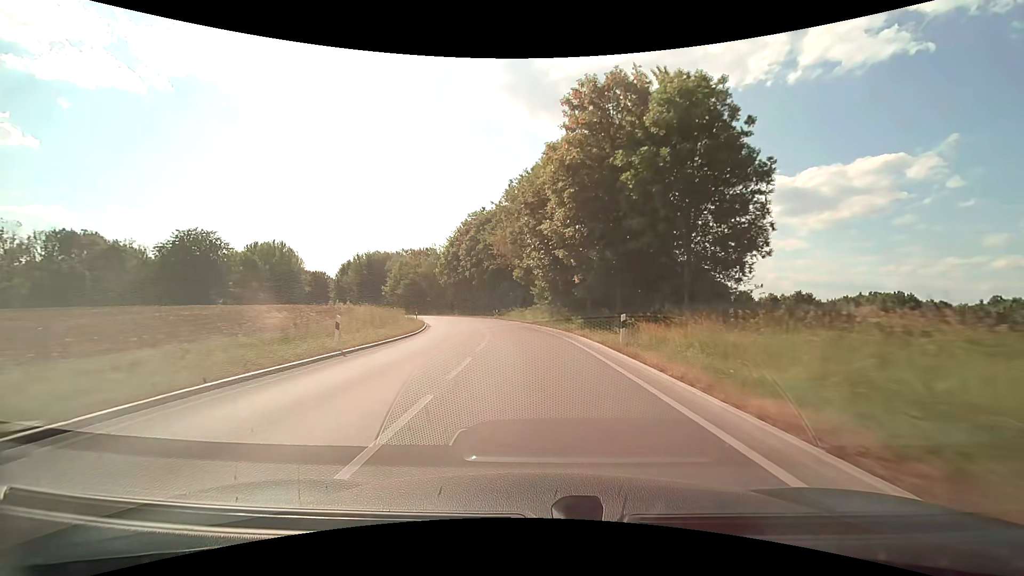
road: secondary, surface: asphalt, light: Day
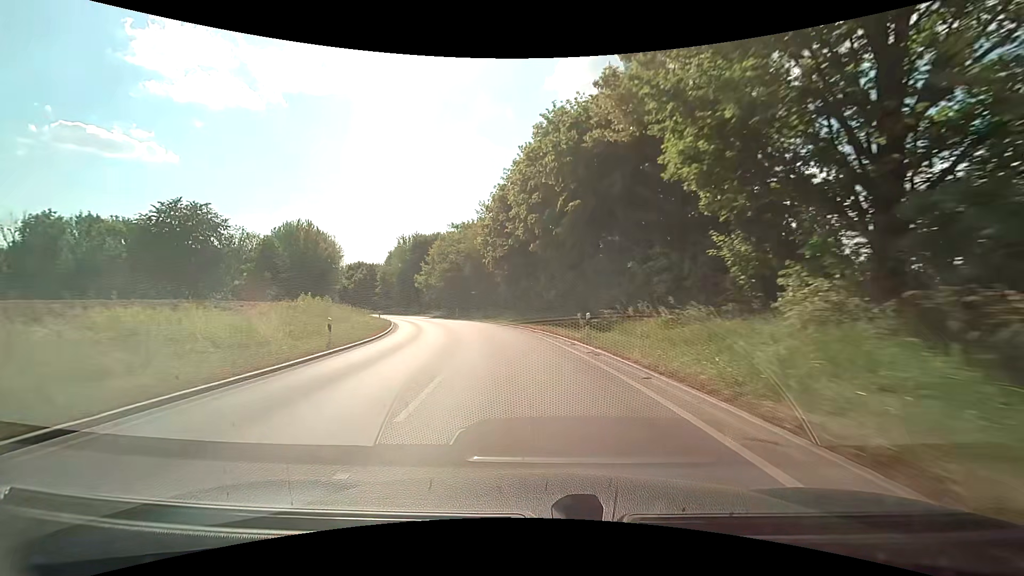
(-2.7, +39.6) m; -10°
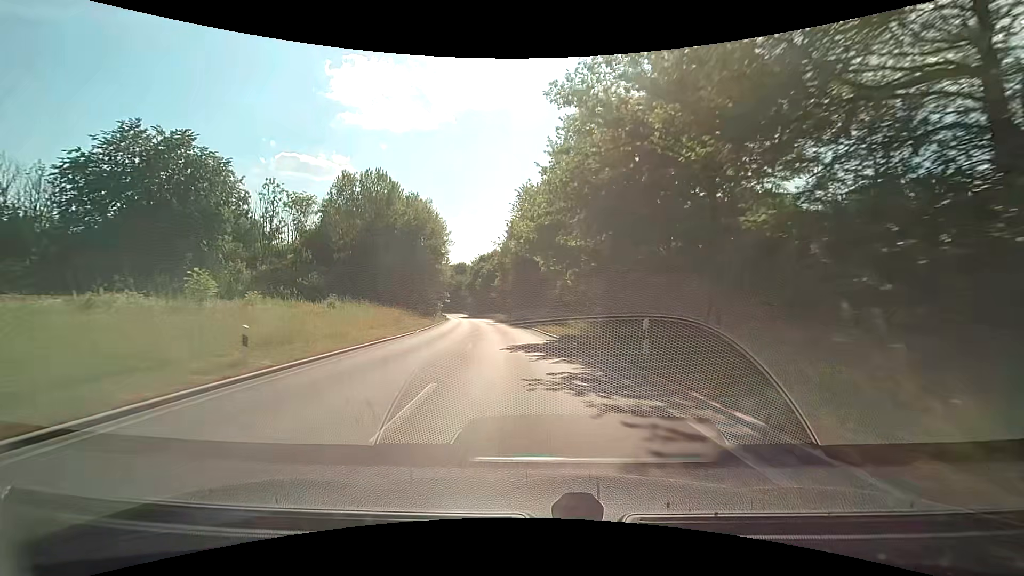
(-8.0, +48.8) m; -18°
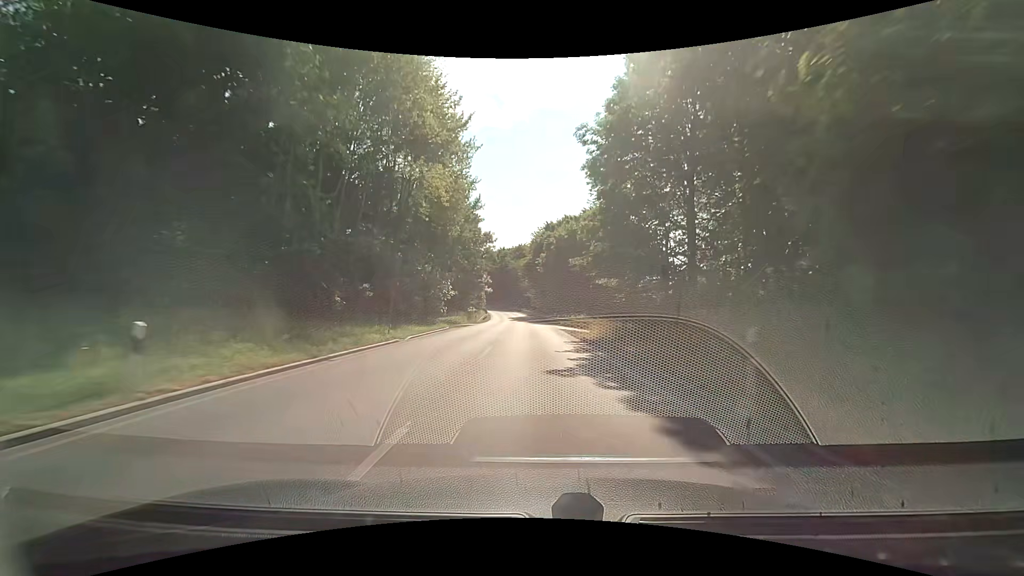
(-5.6, +52.2) m; -9°
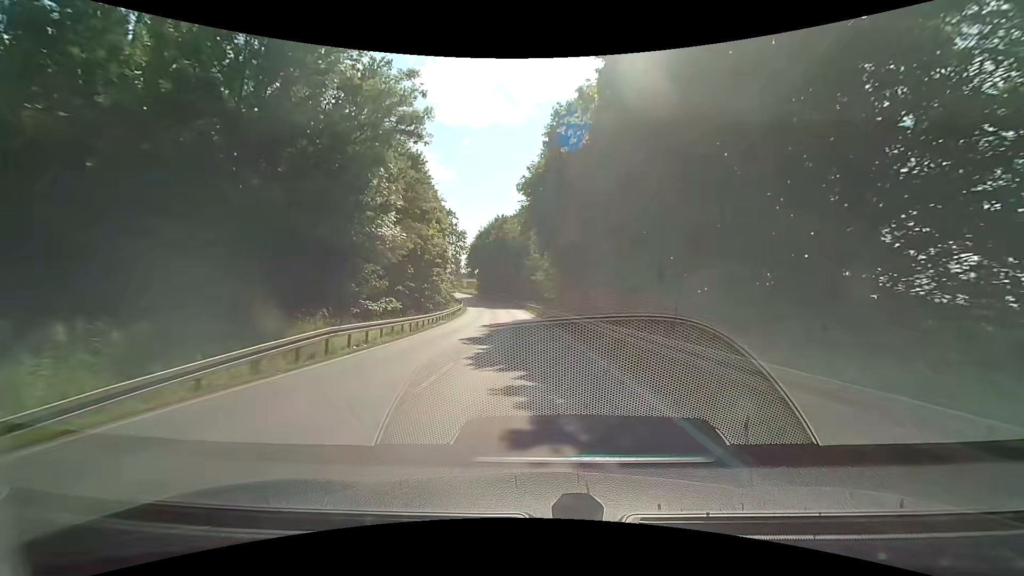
(+0.1, +54.3) m; -1°
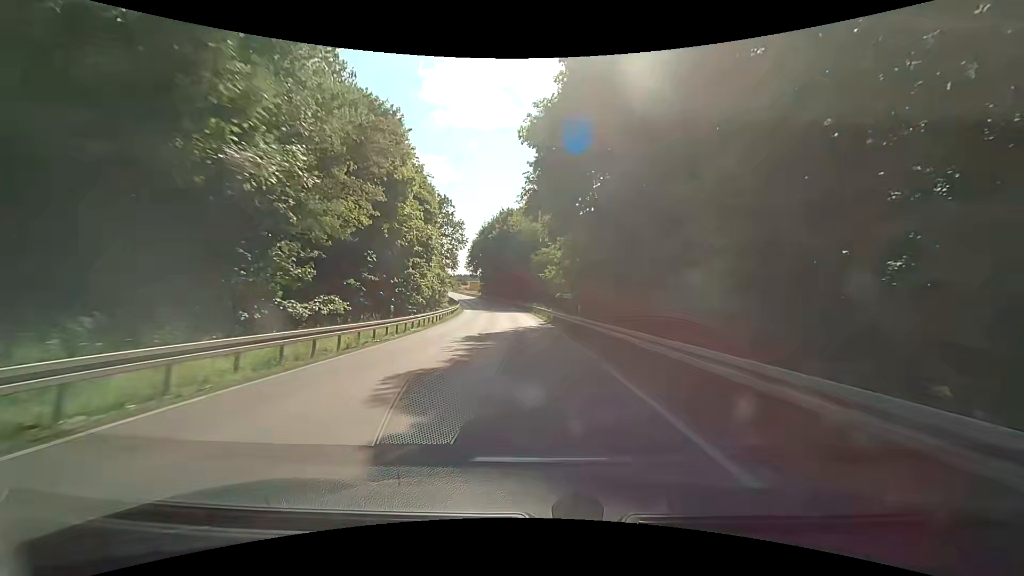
(-0.1, +10.9) m; -1°
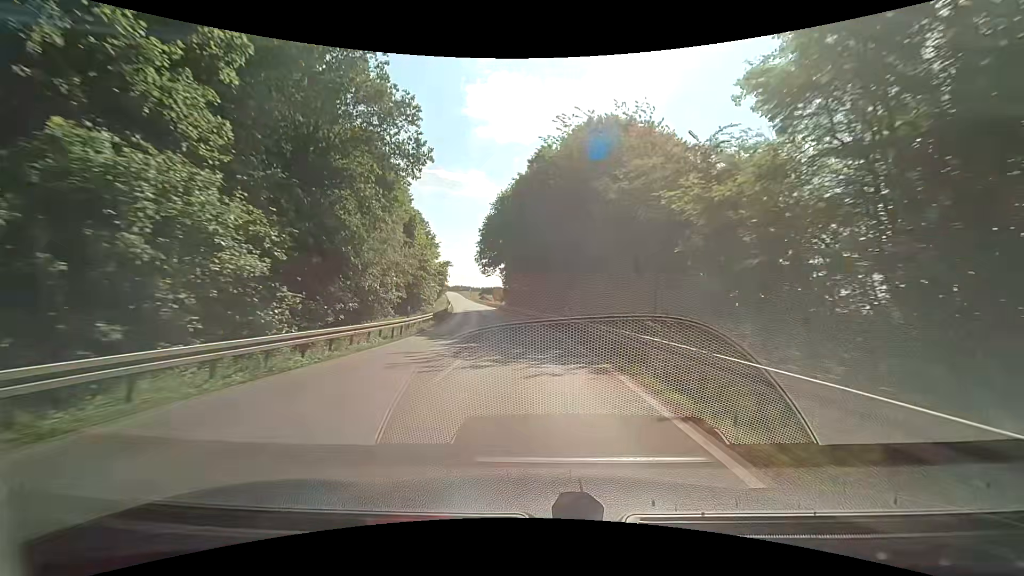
(-1.5, +43.4) m; -4°
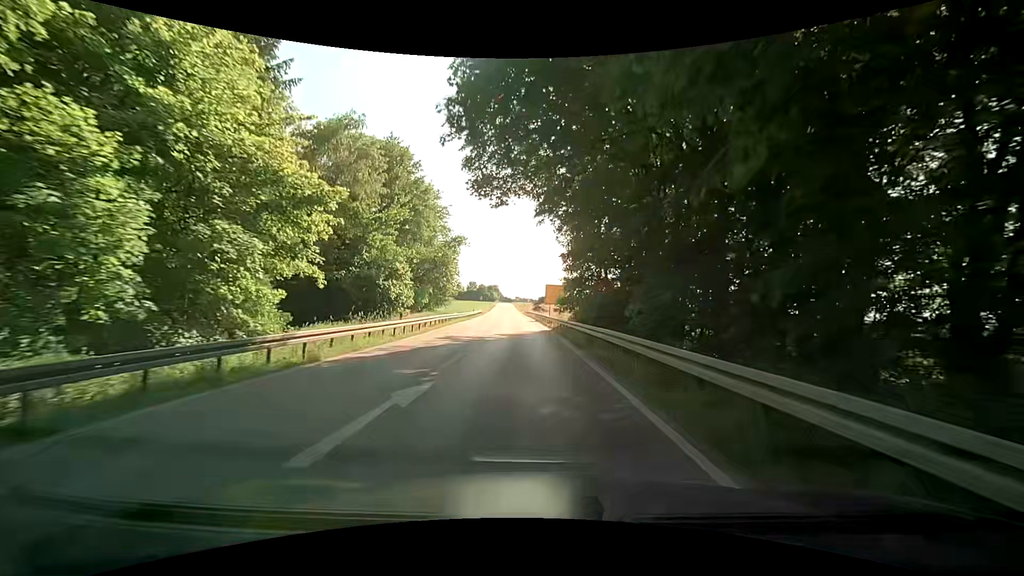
(-3.9, +52.2) m; -8°
(0, +10) (0, +20) (-1, +30) (-2, +40) (-2, +50) (-3, +60) (-3, +70) (-4, +80) (-5, +90) (-5, +100) m
